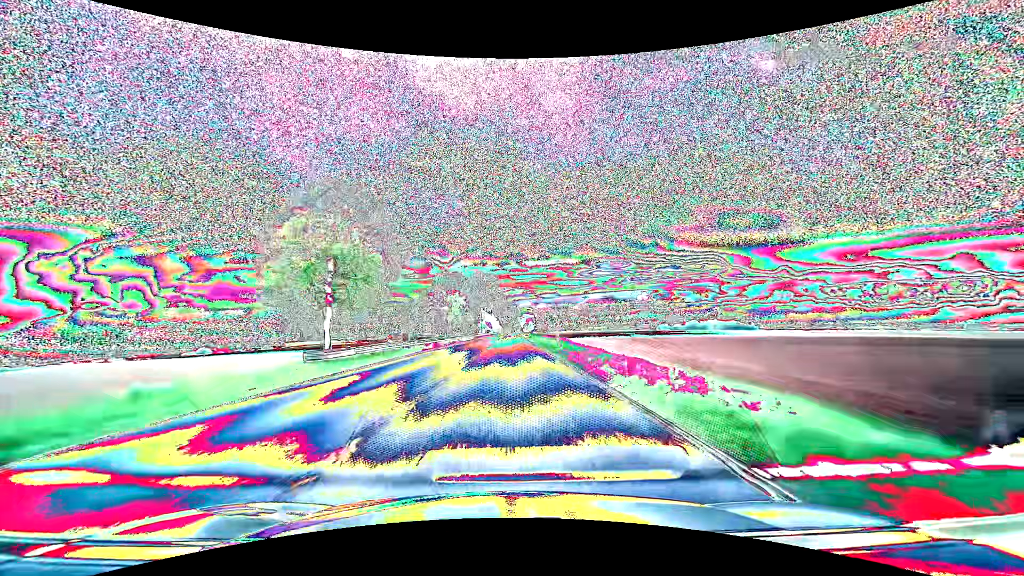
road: primary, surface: asphalt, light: Day
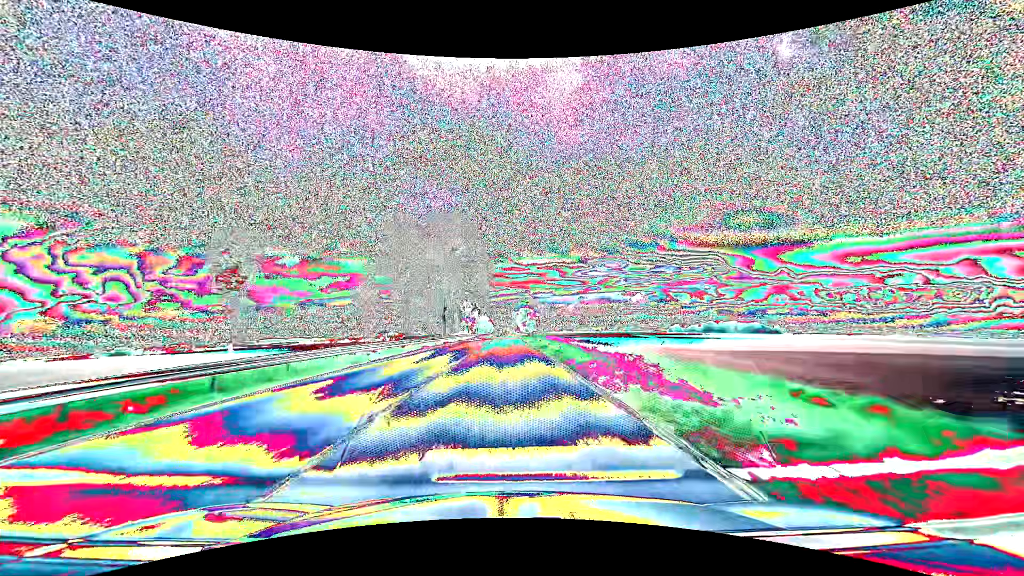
(+0.6, +79.0) m; +1°
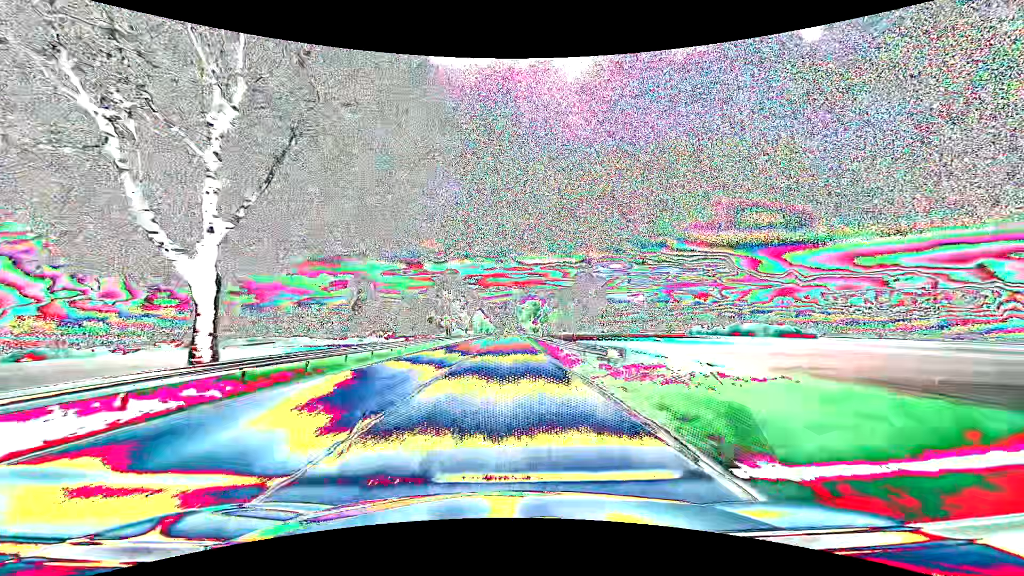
(-0.2, +63.1) m; 0°
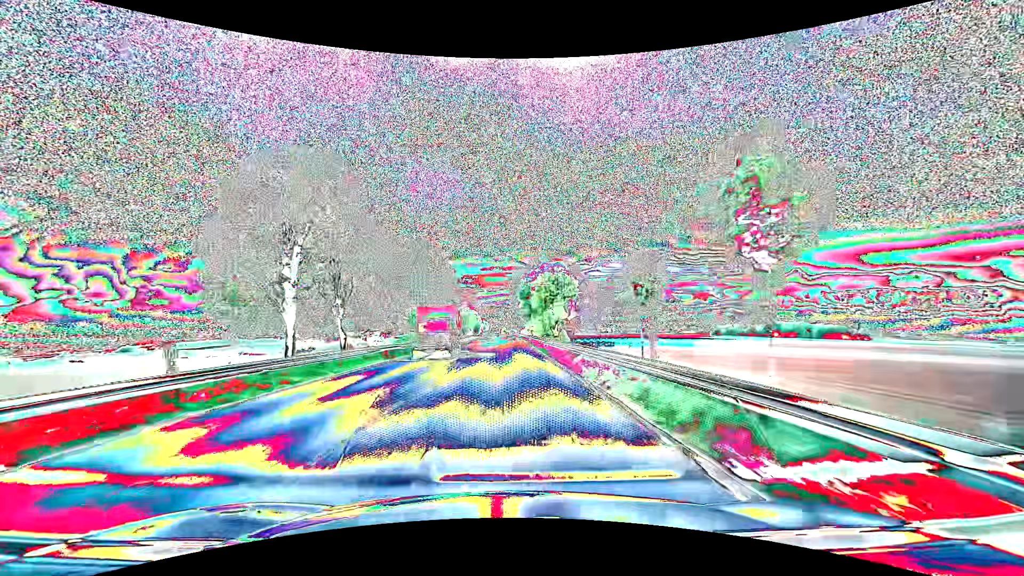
(+0.2, +78.9) m; 0°
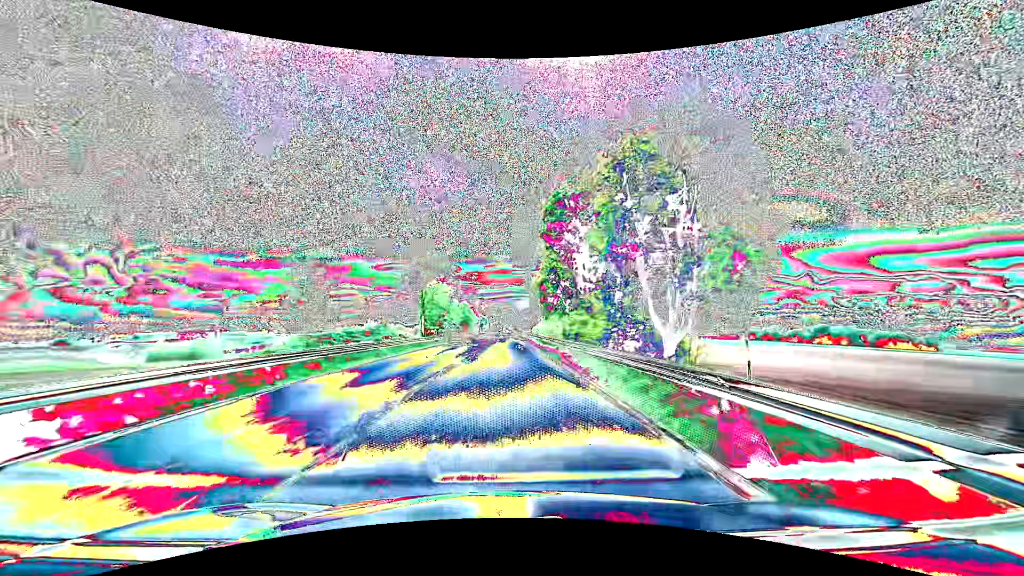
(-0.3, +63.2) m; 0°
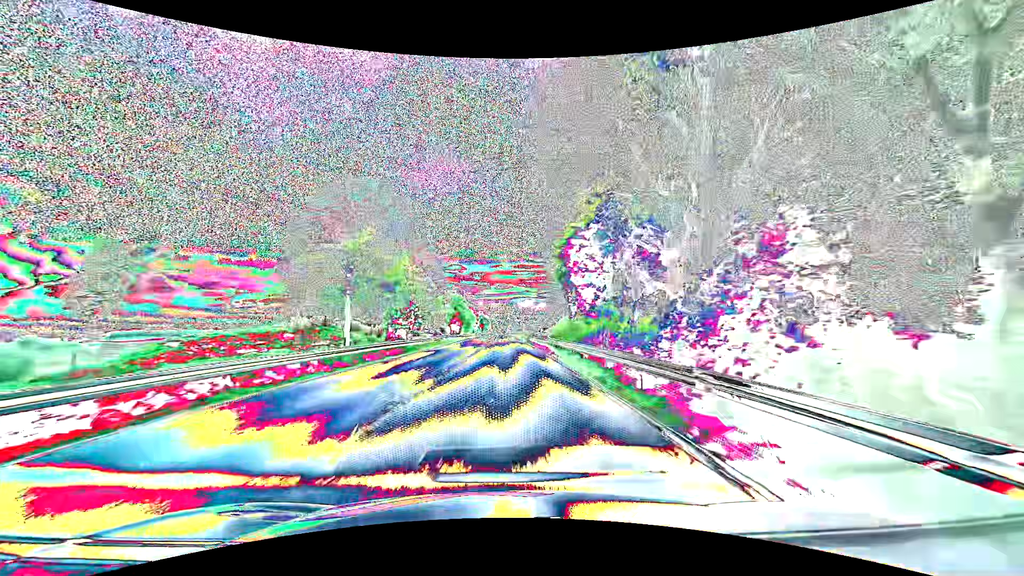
(-0.1, +31.6) m; 0°
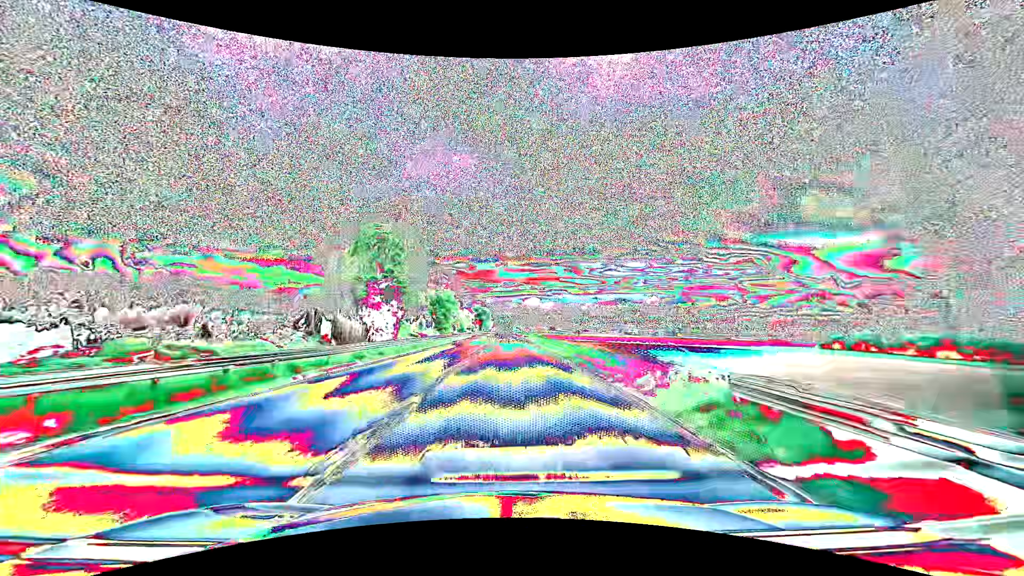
(-0.5, +63.4) m; -1°
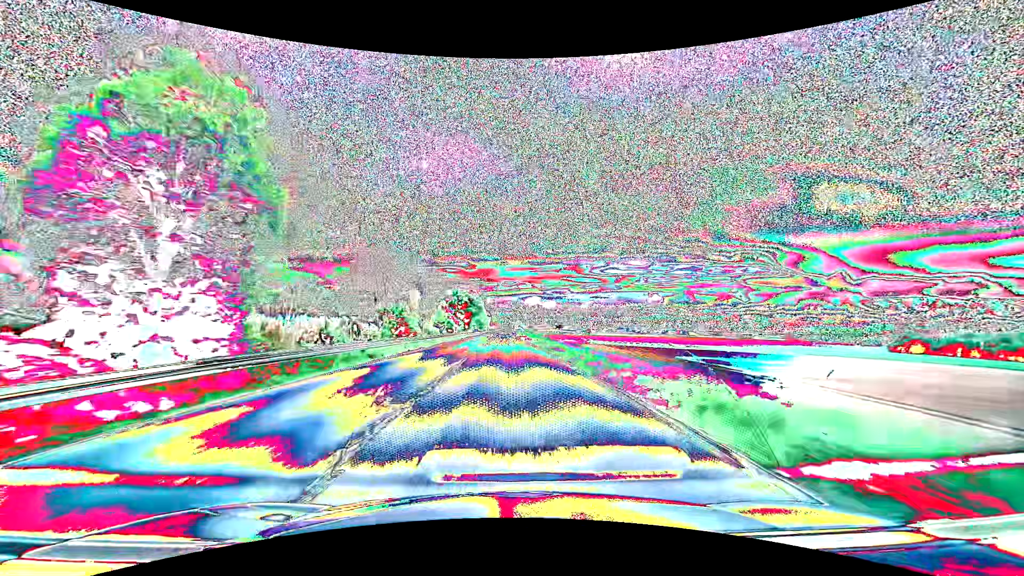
(+0.1, +63.4) m; 0°
(0, +10) (0, +20) (0, +30) (0, +40) (0, +50) (0, +60) (0, +70) (0, +80) (0, +90) (0, +100) m
